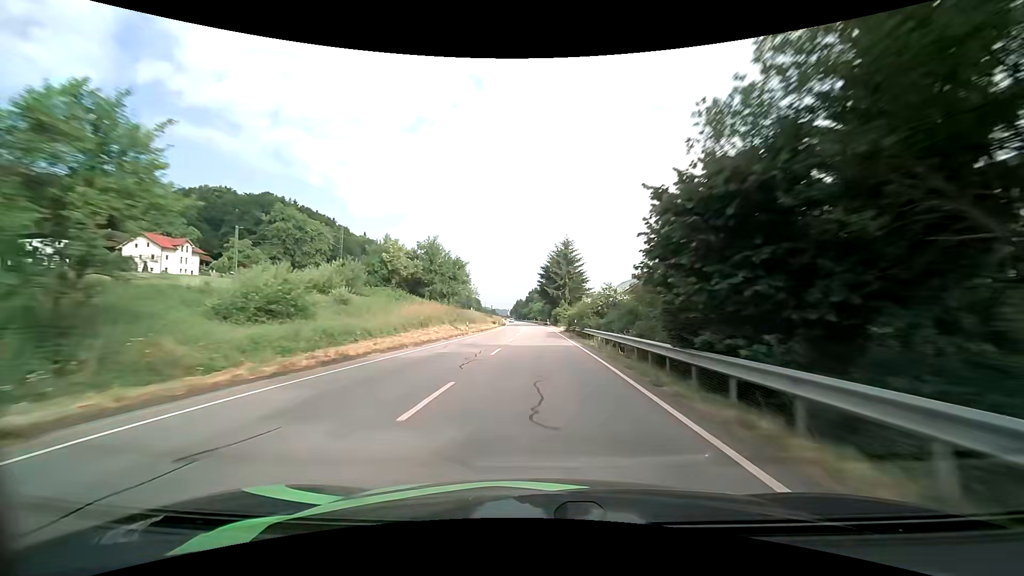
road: primary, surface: asphalt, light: Day
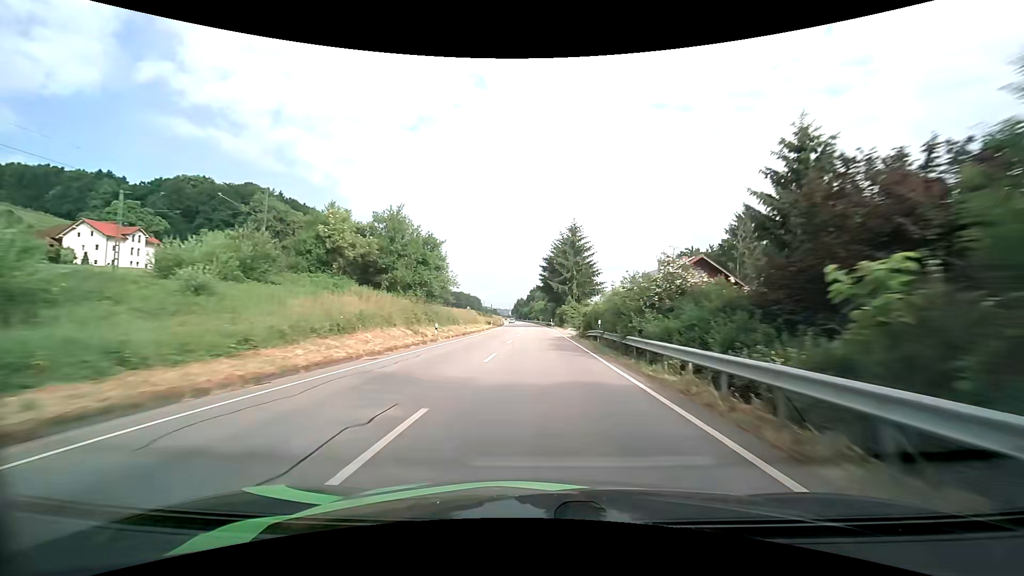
(0.0, +15.3) m; 0°
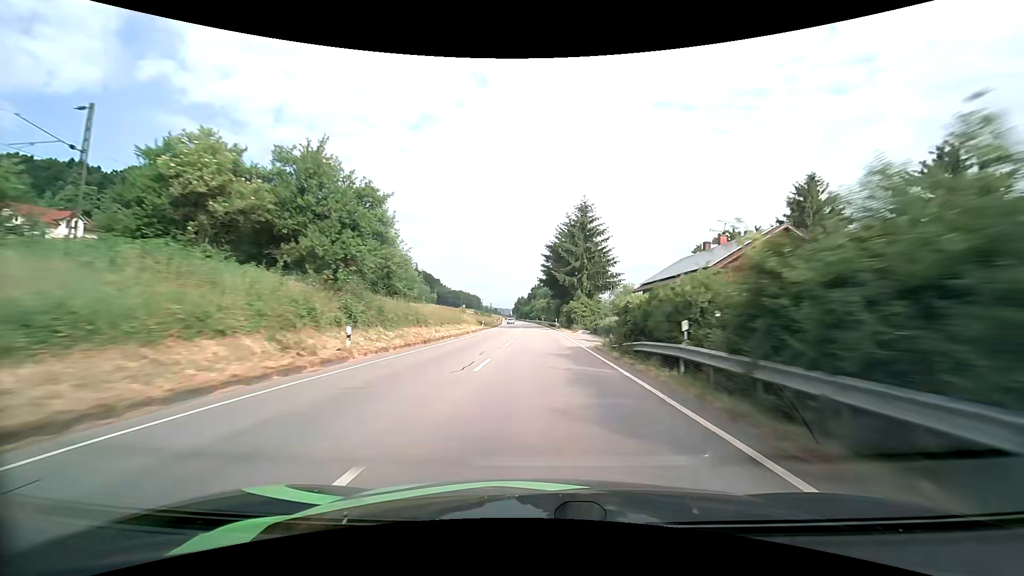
(0.0, +15.3) m; 0°
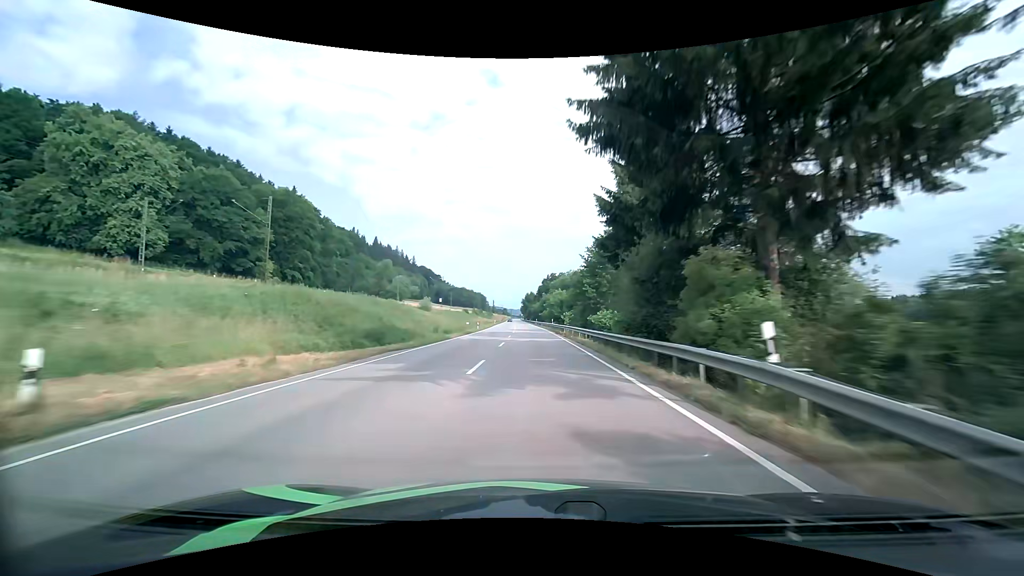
(-0.5, +61.9) m; -1°
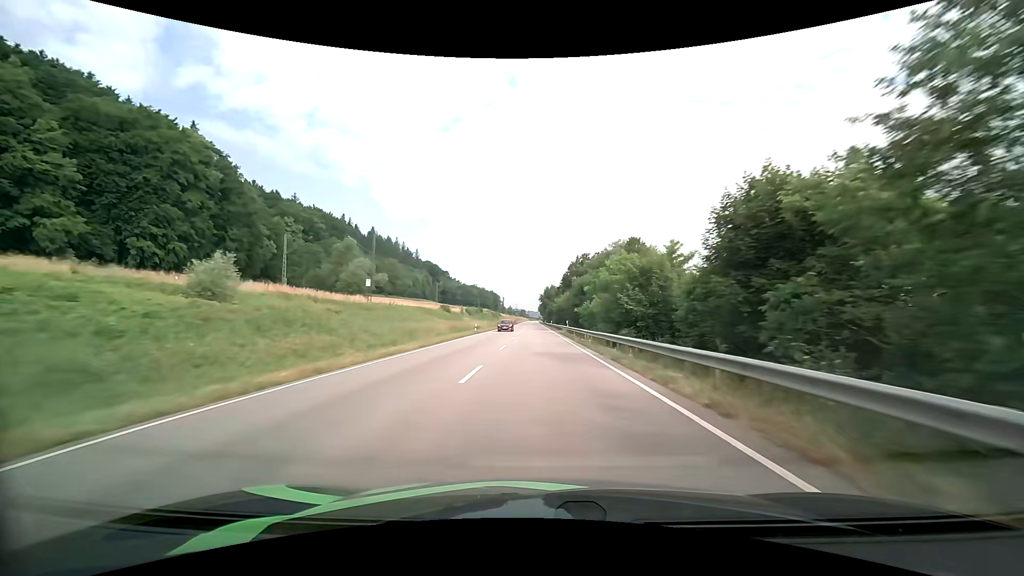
(-1.4, +62.9) m; -2°
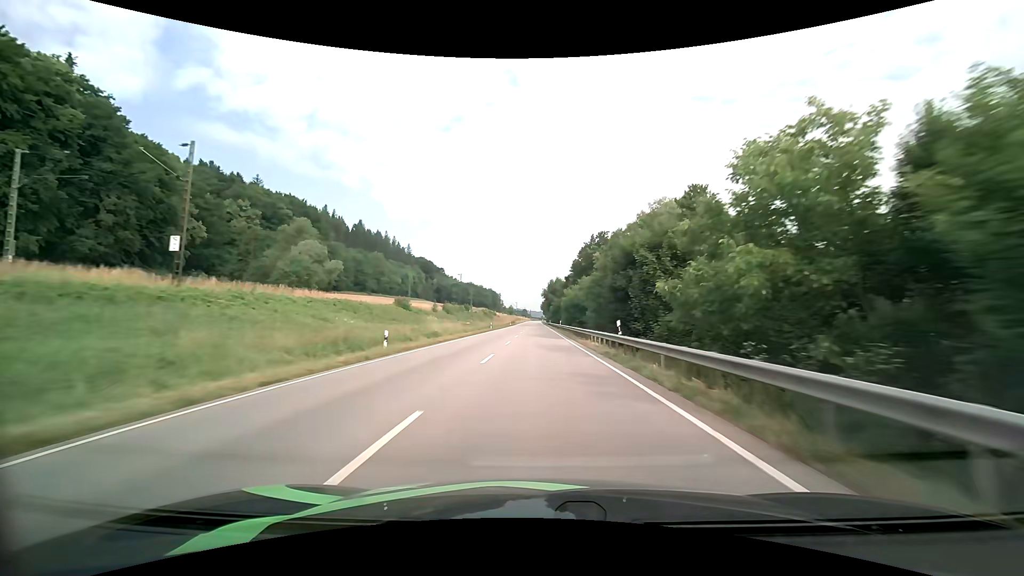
(-0.1, +32.1) m; 0°
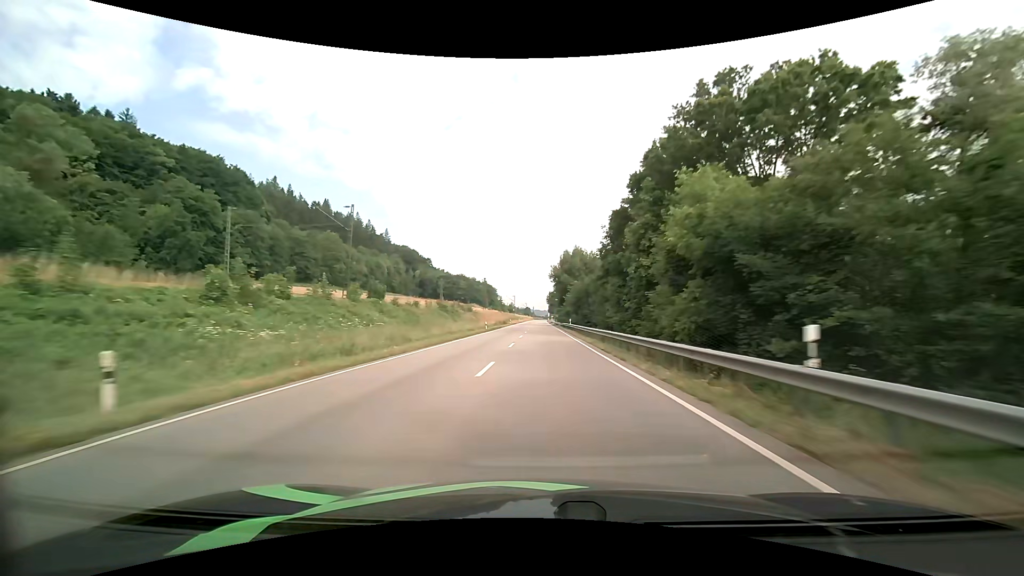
(-0.5, +65.0) m; -1°
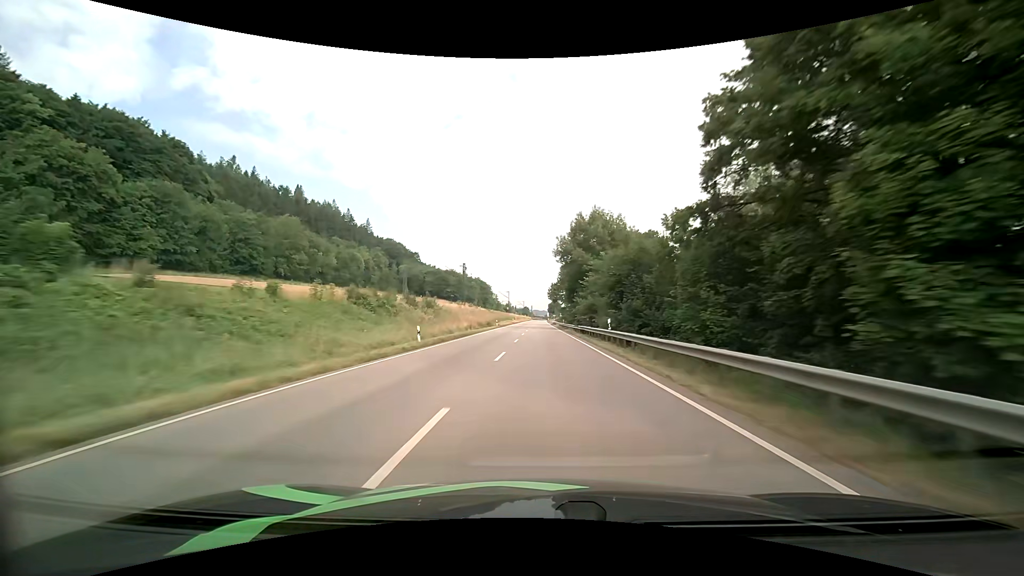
(+0.1, +32.9) m; 0°
(0, +10) (0, +20) (0, +30) (0, +40) (0, +50) (0, +60) (0, +70) (0, +80) (0, +90) (0, +100) m
